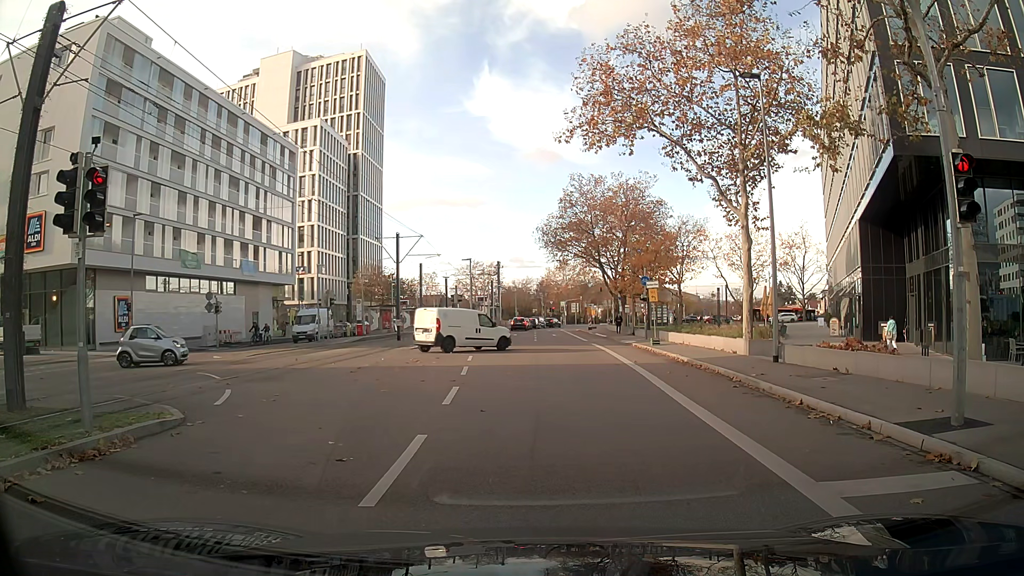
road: secondary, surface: asphalt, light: Day
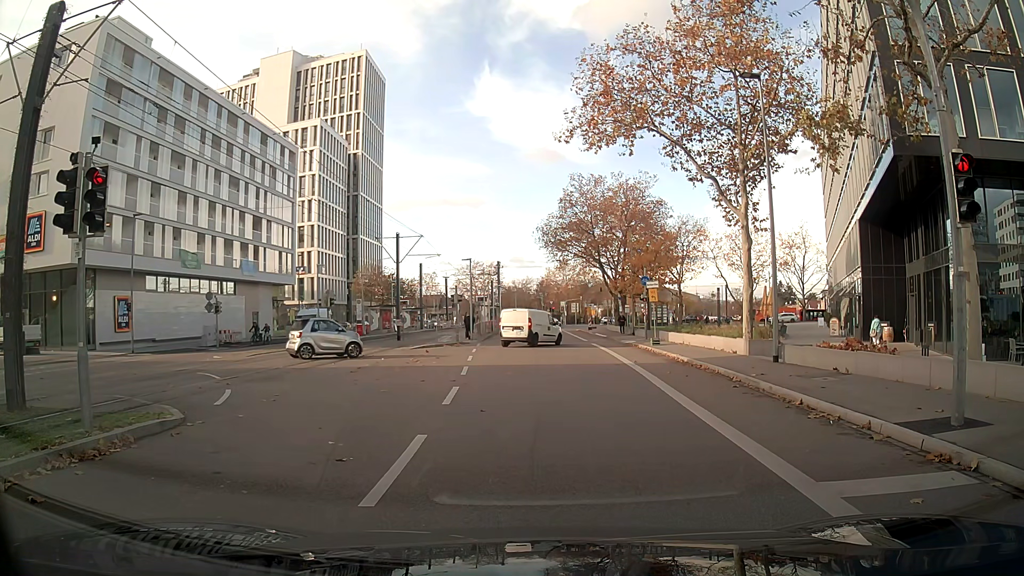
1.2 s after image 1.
(0.0, 0.0) m; 0°
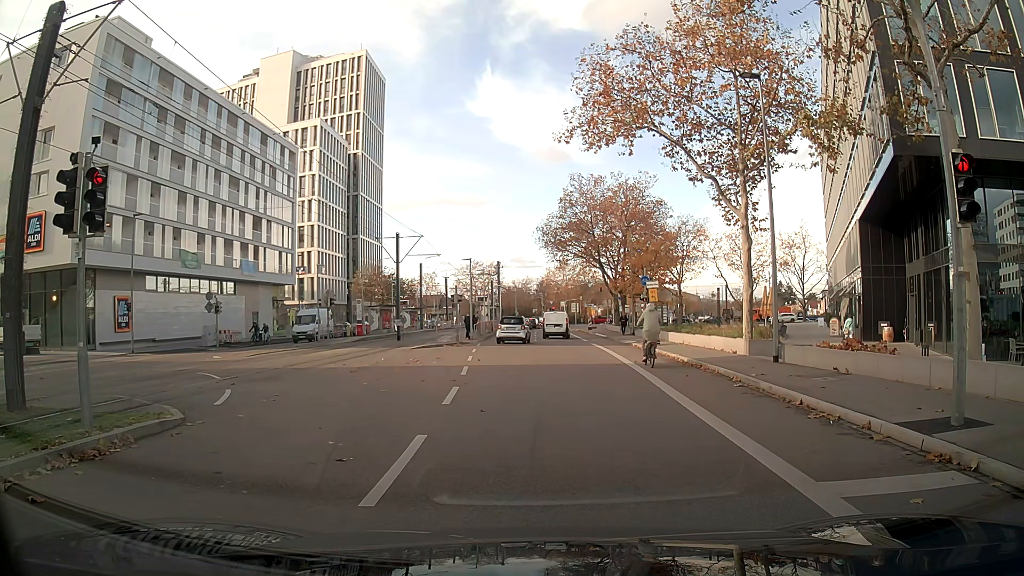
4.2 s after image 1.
(0.0, 0.0) m; 0°
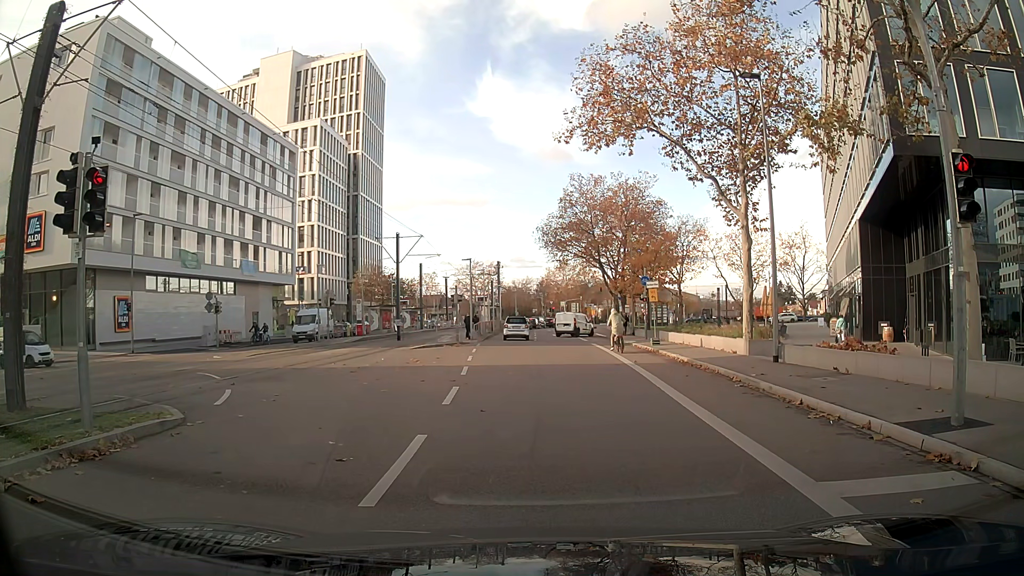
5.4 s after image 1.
(0.0, 0.0) m; 0°
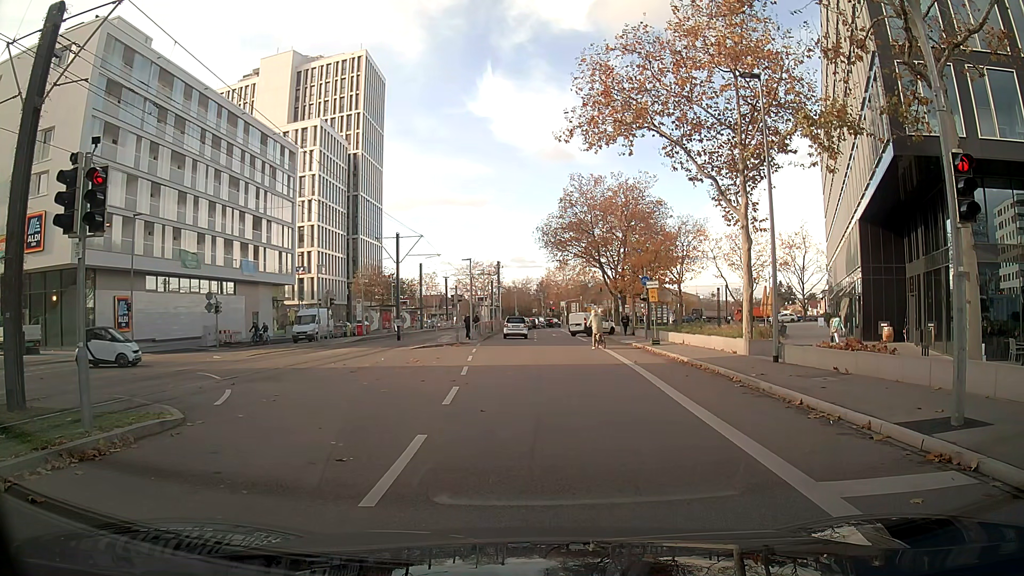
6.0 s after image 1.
(0.0, 0.0) m; 0°
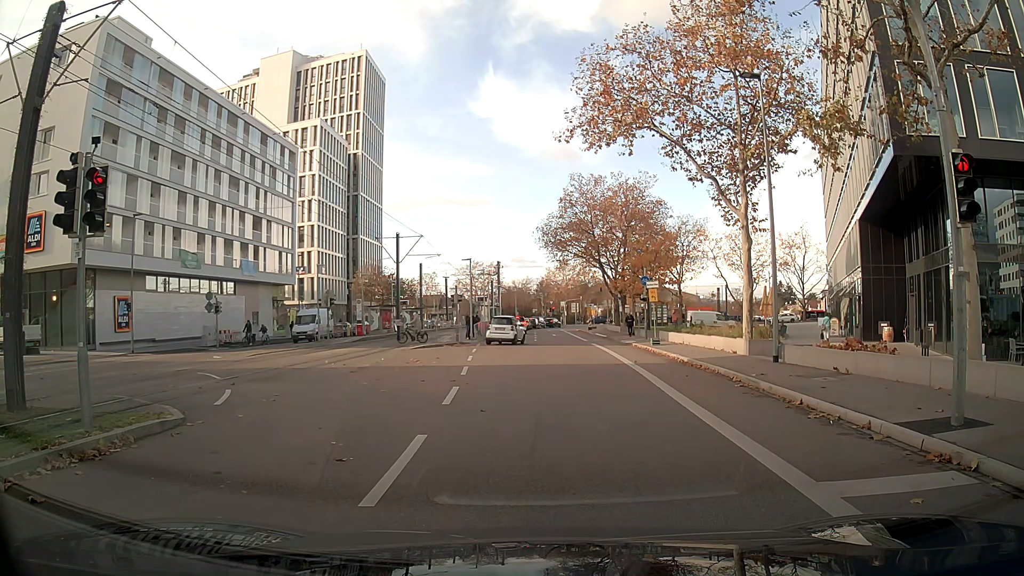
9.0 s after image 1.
(0.0, 0.0) m; 0°
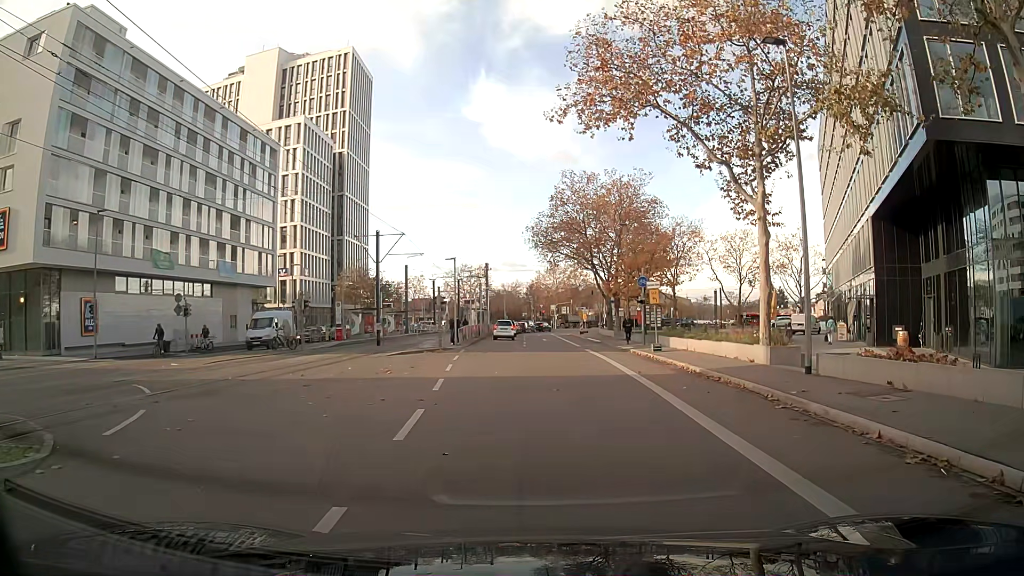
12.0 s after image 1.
(+0.1, +3.4) m; +1°
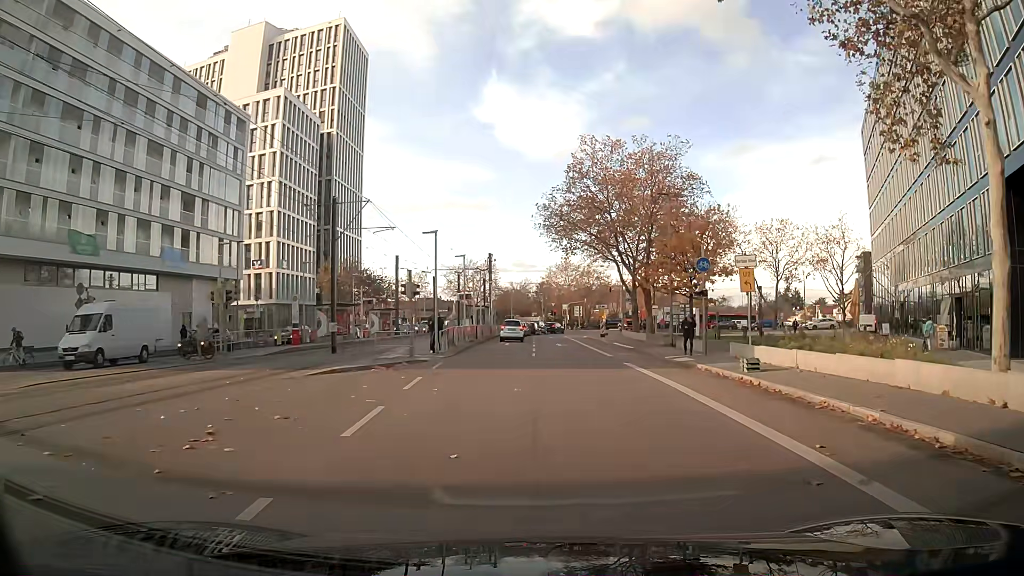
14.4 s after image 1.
(-0.1, +12.2) m; -1°
(0, +10) (0, +20) (-1, +30) (-1, +40) (-1, +50) (0, +60) (0, +70) (+2, +80) (+5, +89) (+9, +98) m
